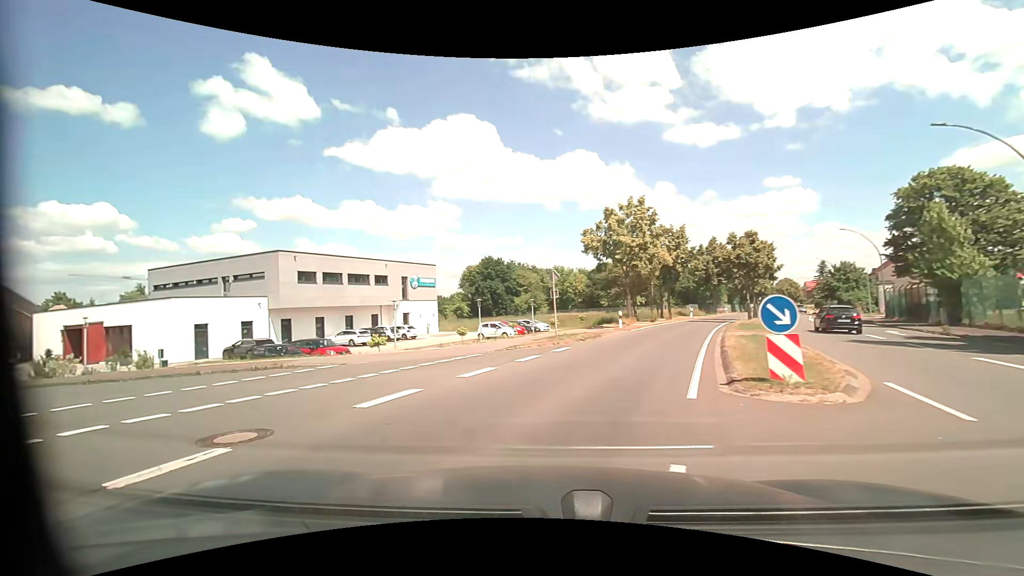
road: primary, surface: asphalt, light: Day
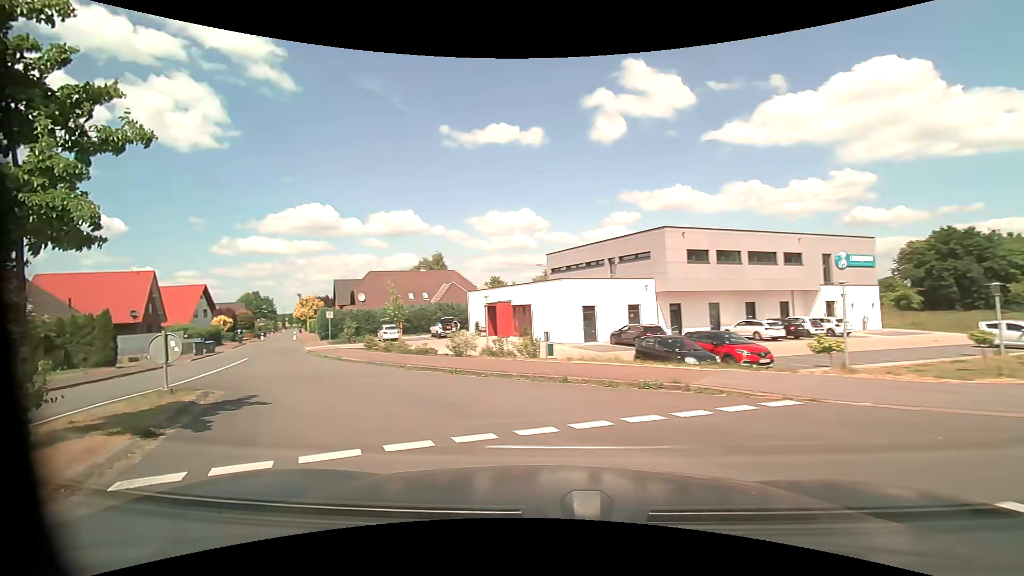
(-2.4, +6.9) m; -41°
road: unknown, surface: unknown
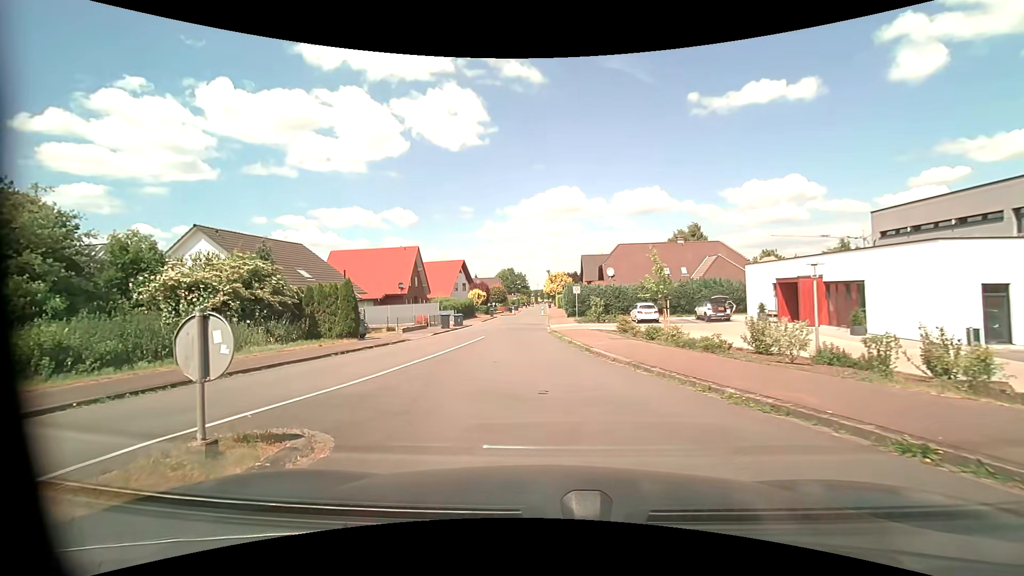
(-2.2, +7.4) m; -29°
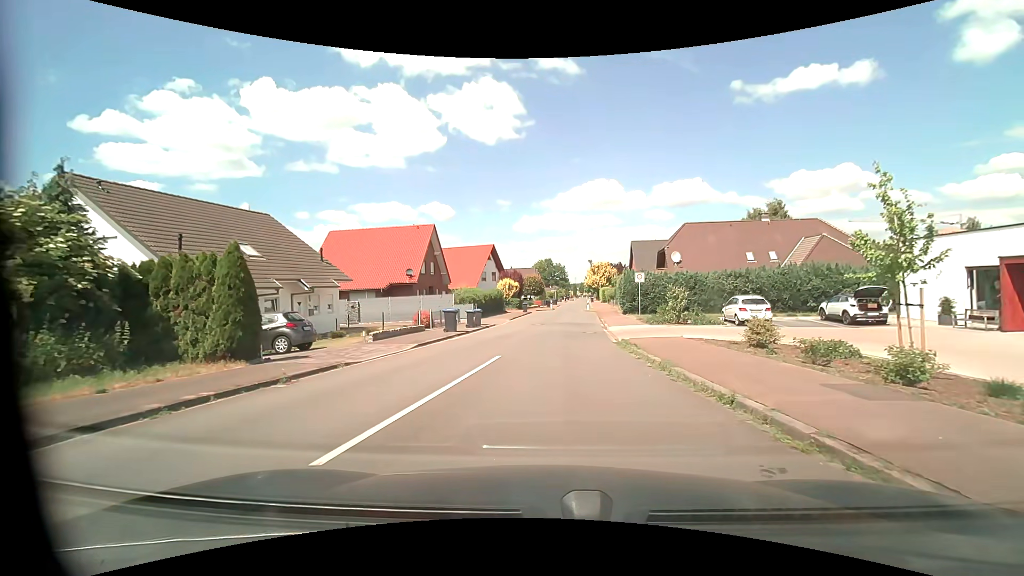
(-0.9, +12.4) m; -5°
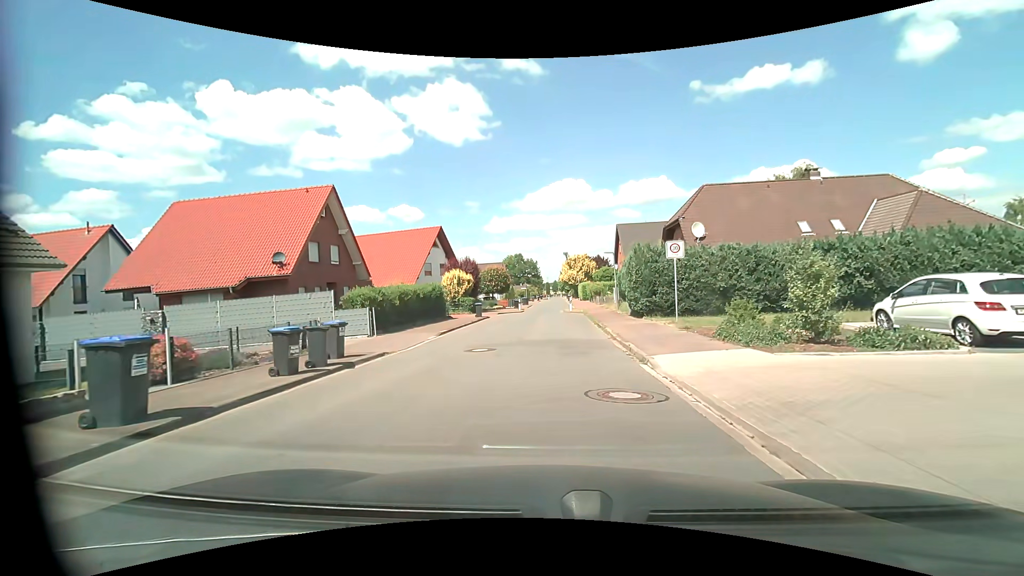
(+0.7, +17.0) m; +4°
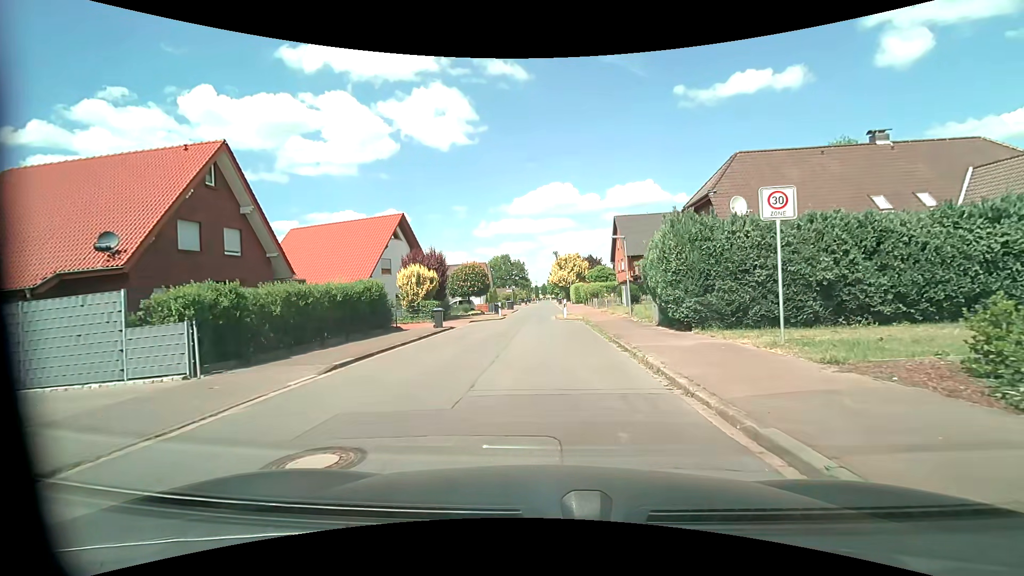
(+0.1, +9.5) m; +1°
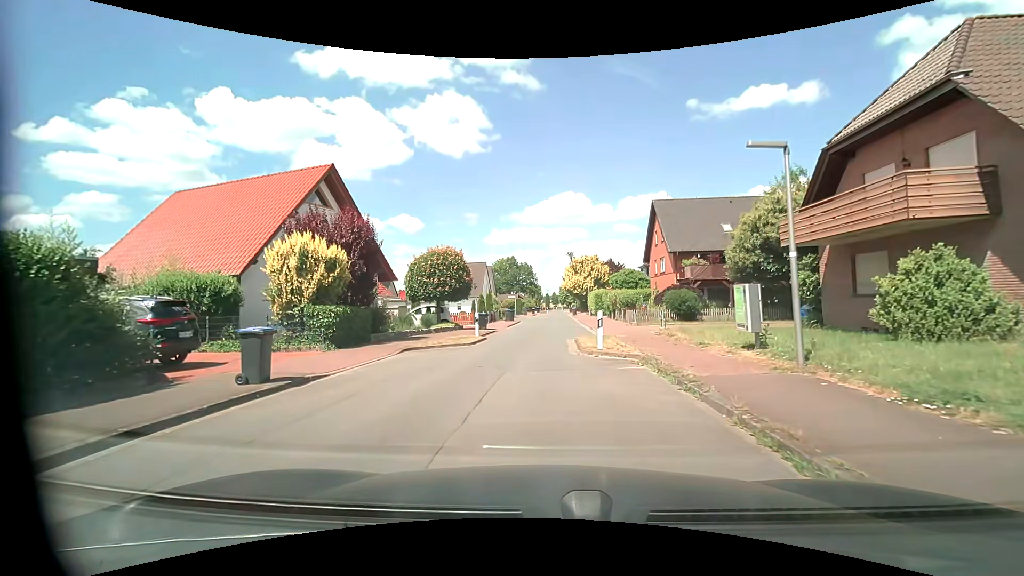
(0.0, +15.8) m; -1°
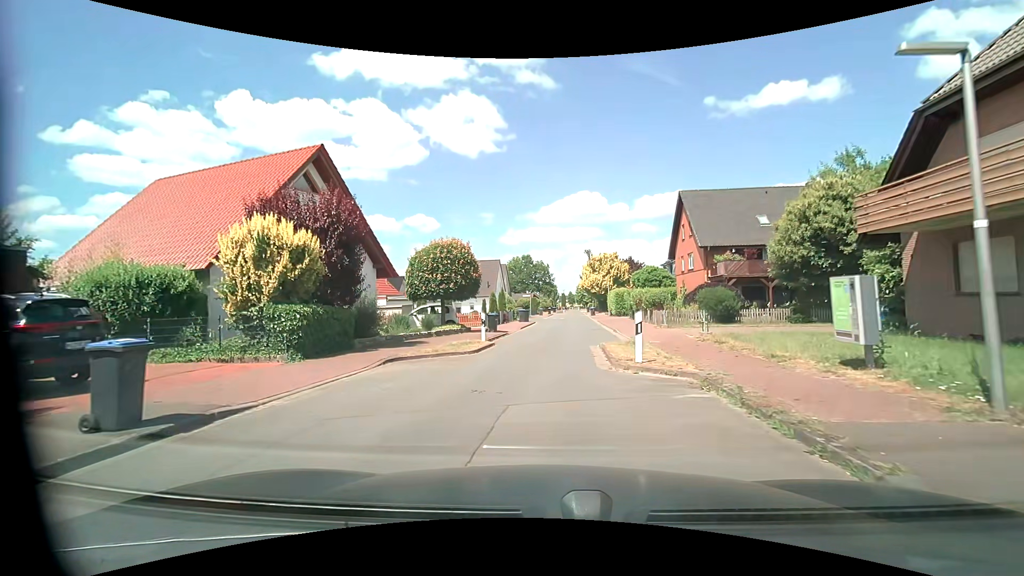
(0.0, +3.3) m; -1°
(0, +10) (0, +20) (+1, +30) (+2, +40) (+3, +50) (+3, +60) (+4, +70) (+4, +80) (+5, +90) (+5, +100) m
